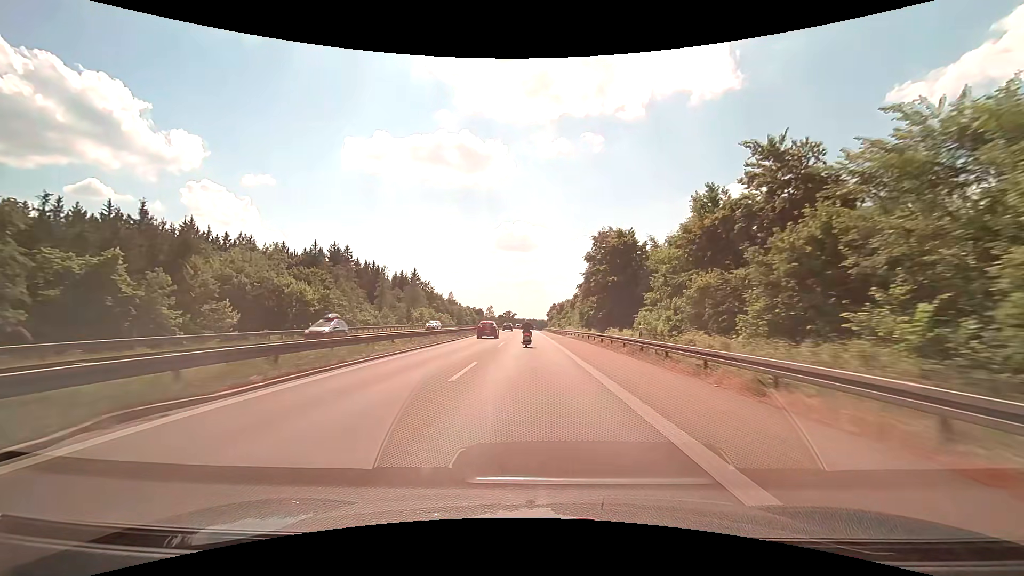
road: motorway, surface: asphalt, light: Day
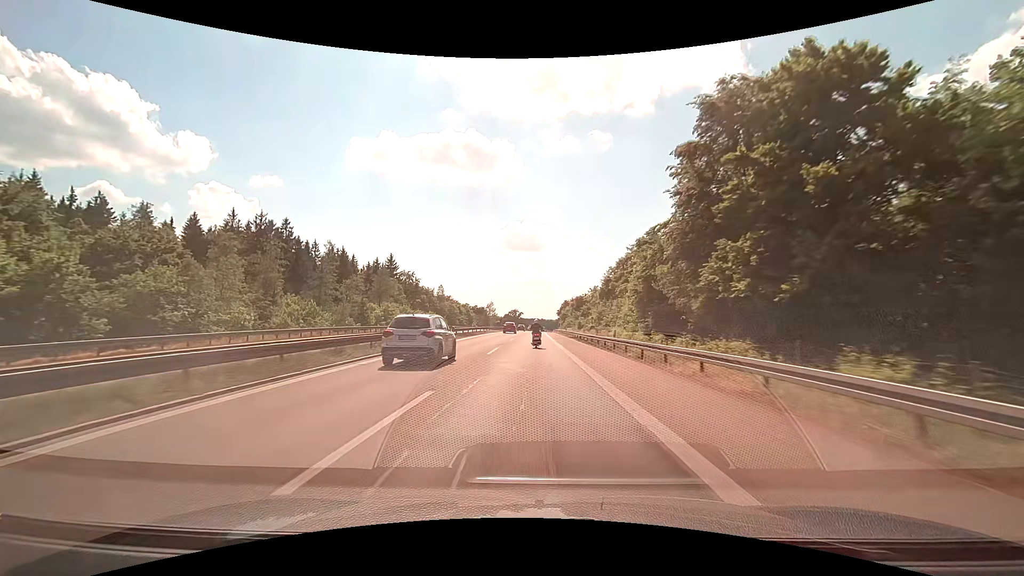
(-0.3, +43.7) m; -1°
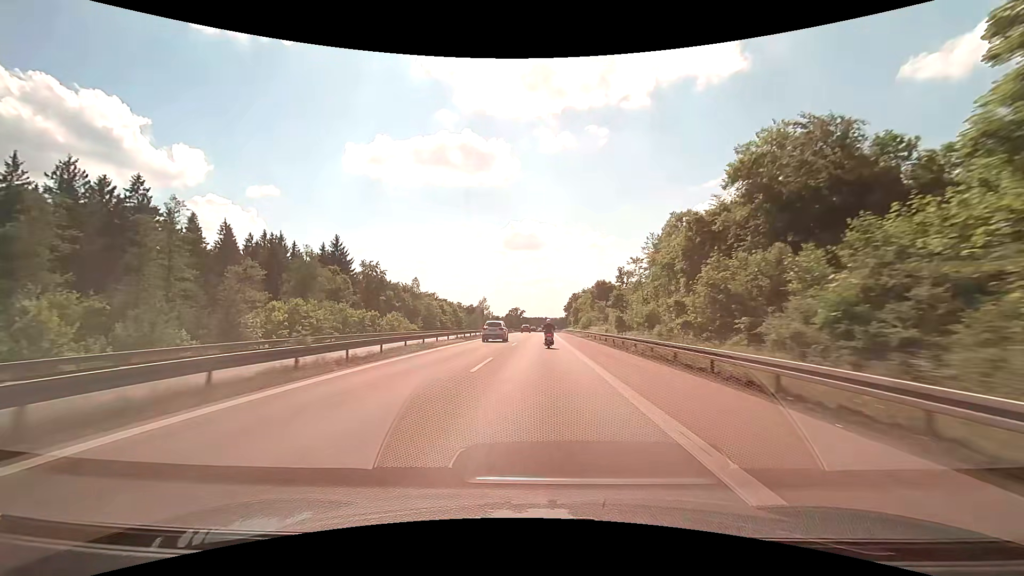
(-0.2, +43.6) m; 0°
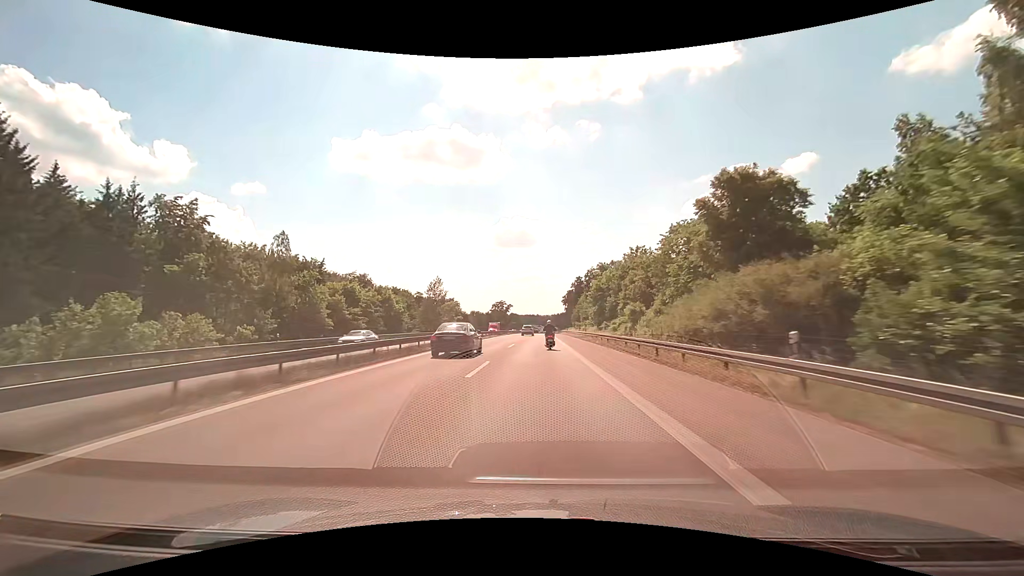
(+0.8, +72.8) m; +1°
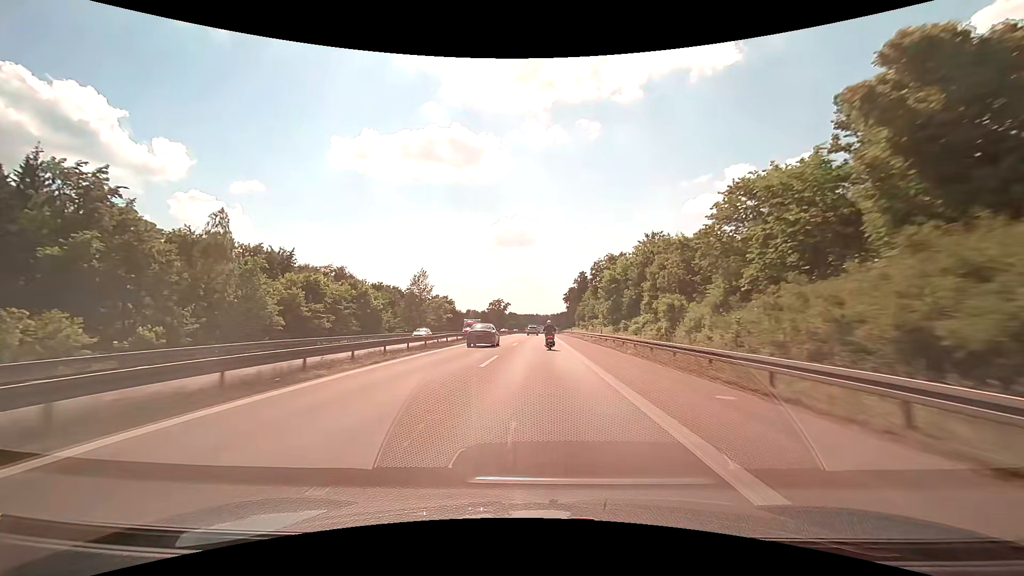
(0.0, +14.6) m; 0°
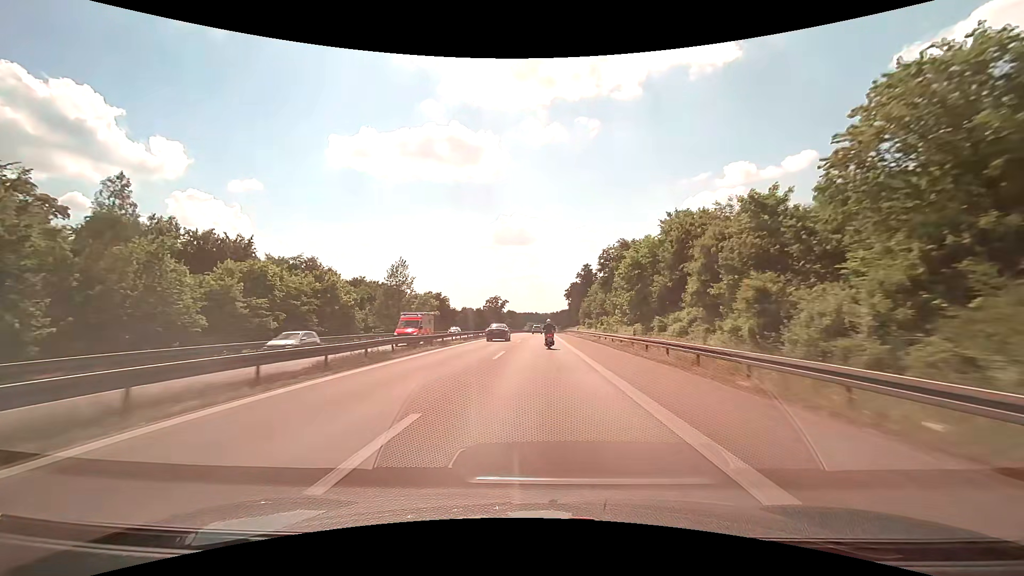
(0.0, +14.6) m; 0°
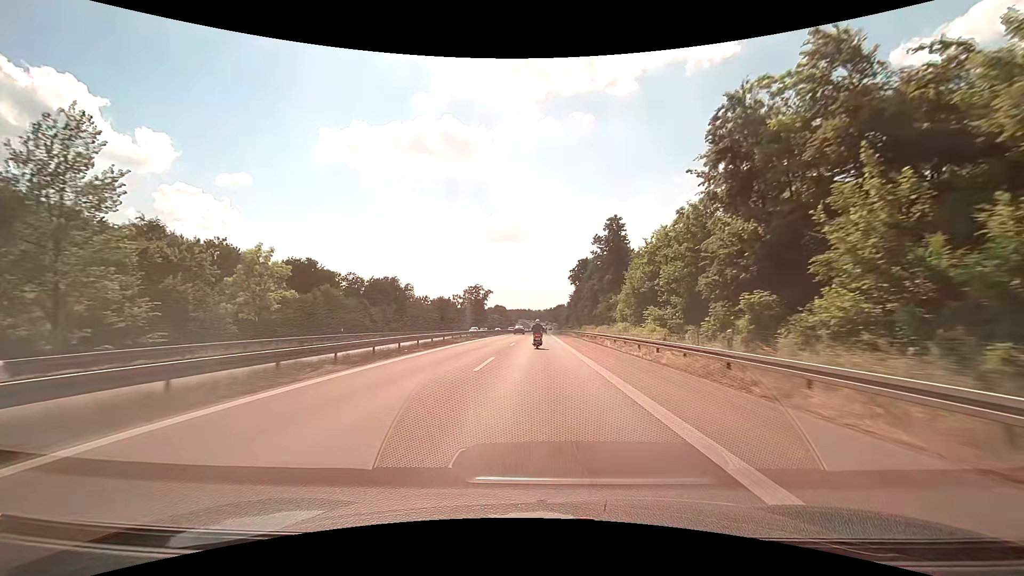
(+0.3, +58.9) m; +1°
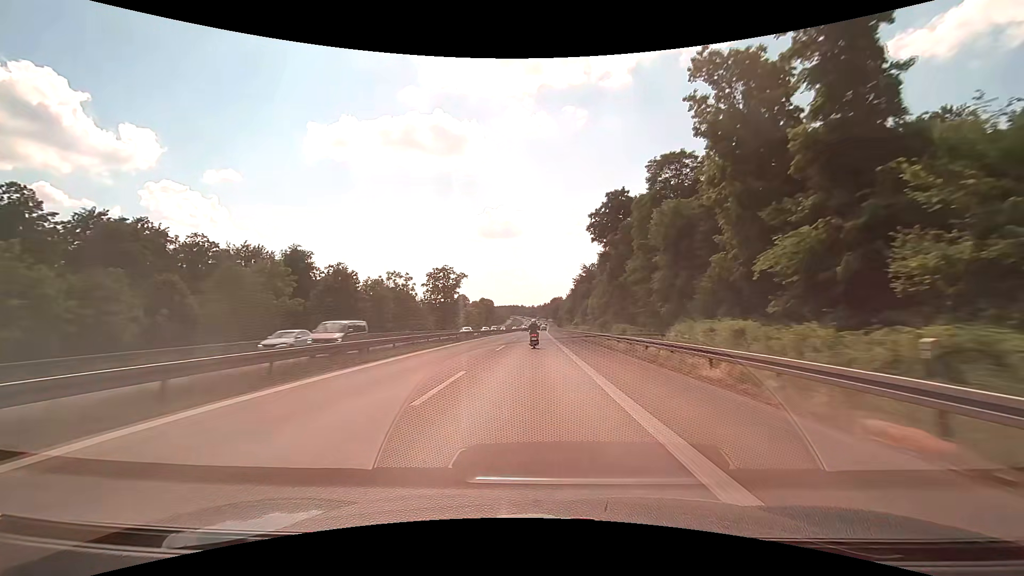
(+0.5, +59.6) m; +1°
(0, +10) (0, +20) (0, +30) (0, +40) (0, +50) (0, +60) (0, +70) (0, +80) (0, +90) (0, +100) m
